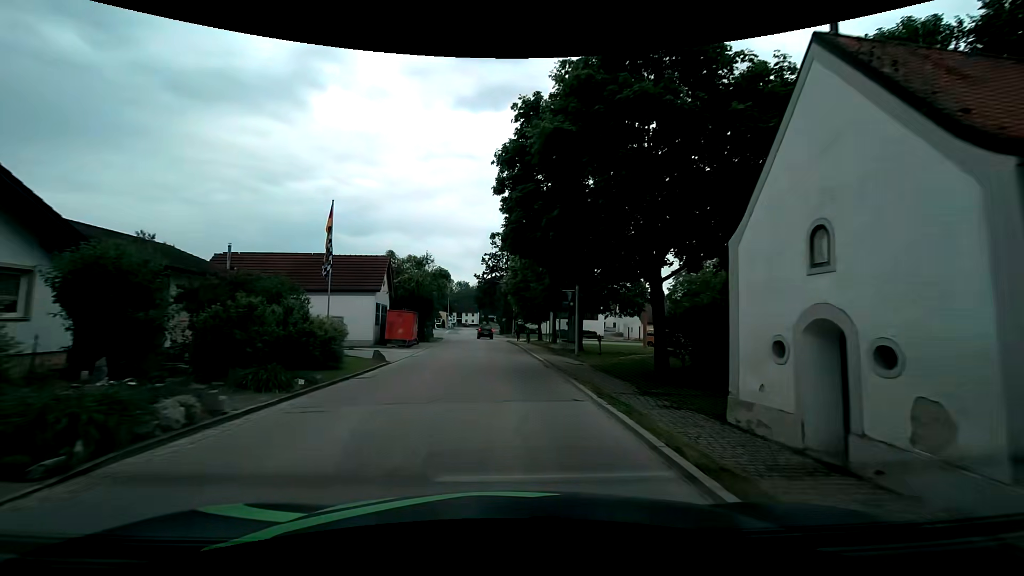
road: tertiary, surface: asphalt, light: Day
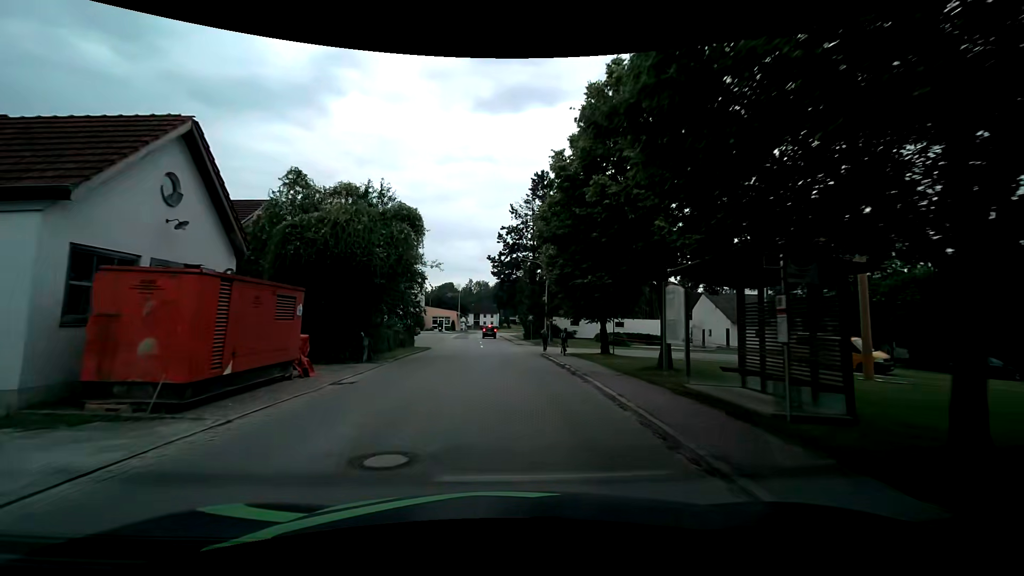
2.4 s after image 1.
(-0.5, +23.7) m; -3°
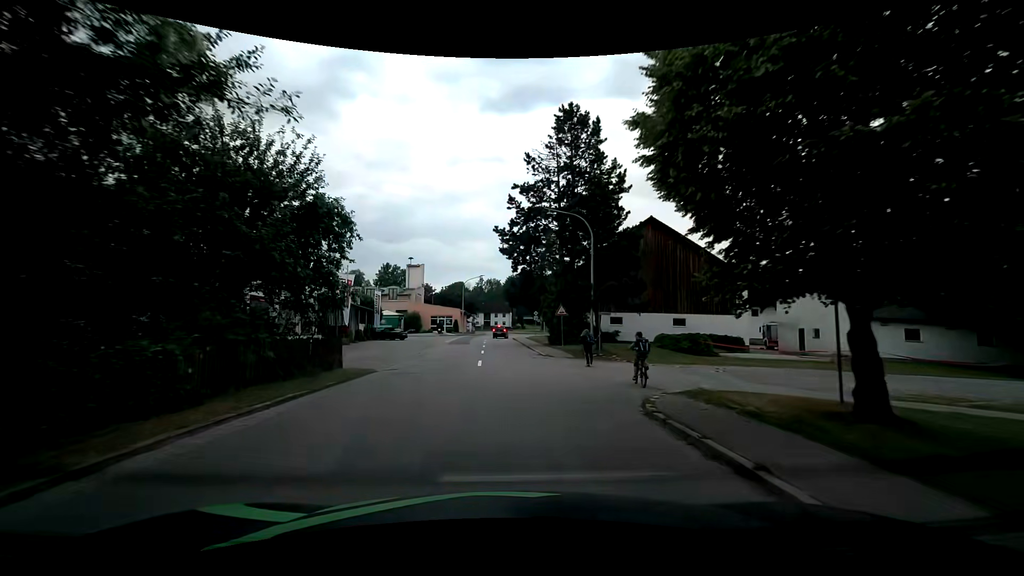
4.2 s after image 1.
(-0.2, +17.7) m; -1°
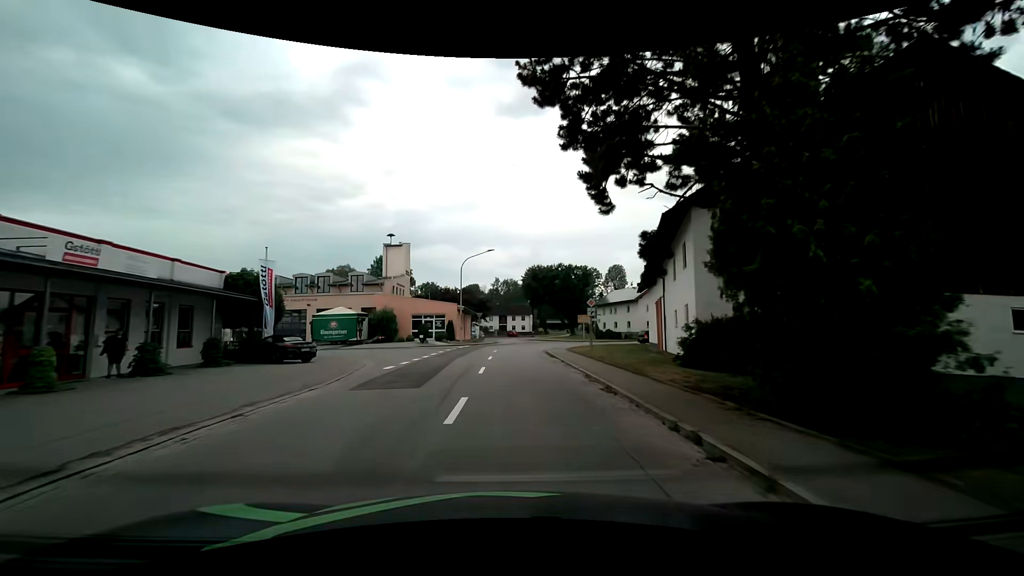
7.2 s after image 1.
(-0.8, +29.5) m; -3°
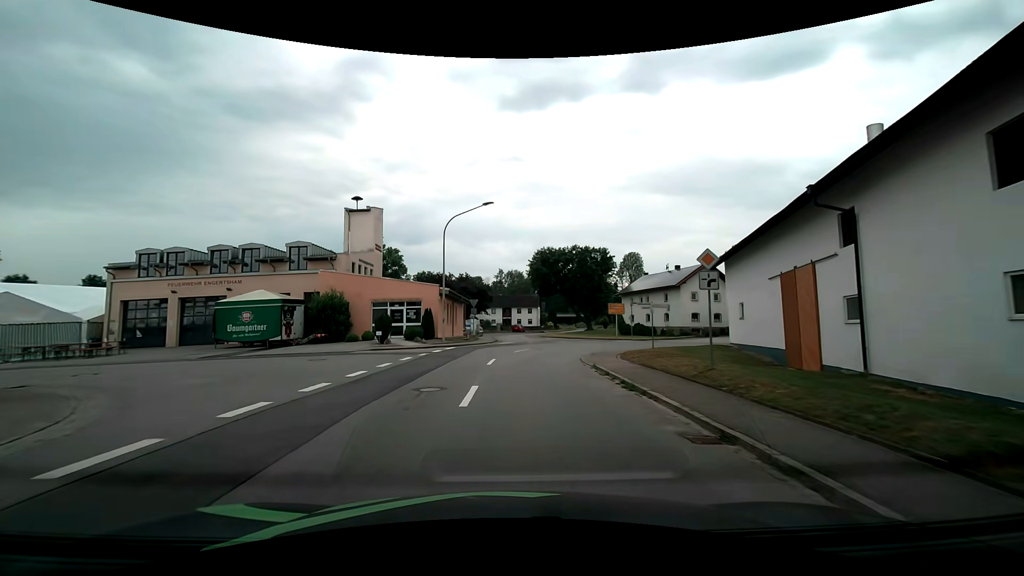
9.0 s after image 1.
(-0.2, +16.9) m; -1°
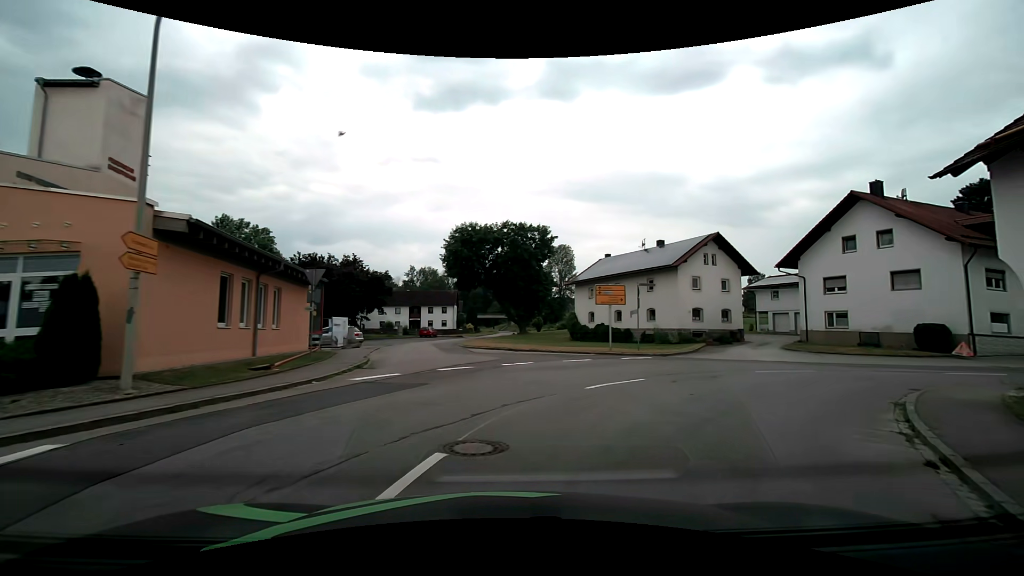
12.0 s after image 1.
(+0.7, +23.4) m; +9°
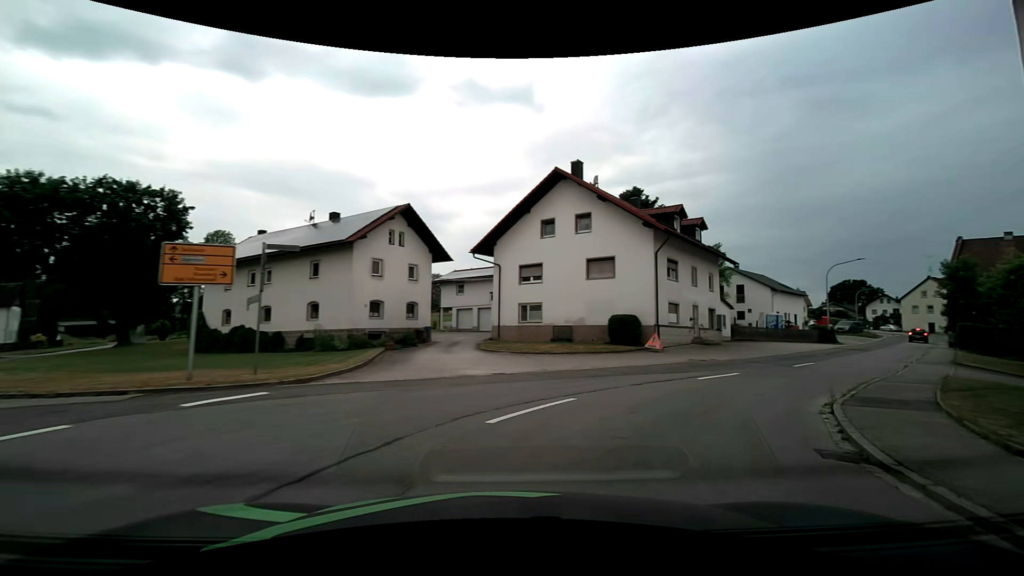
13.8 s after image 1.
(+3.3, +11.0) m; +34°
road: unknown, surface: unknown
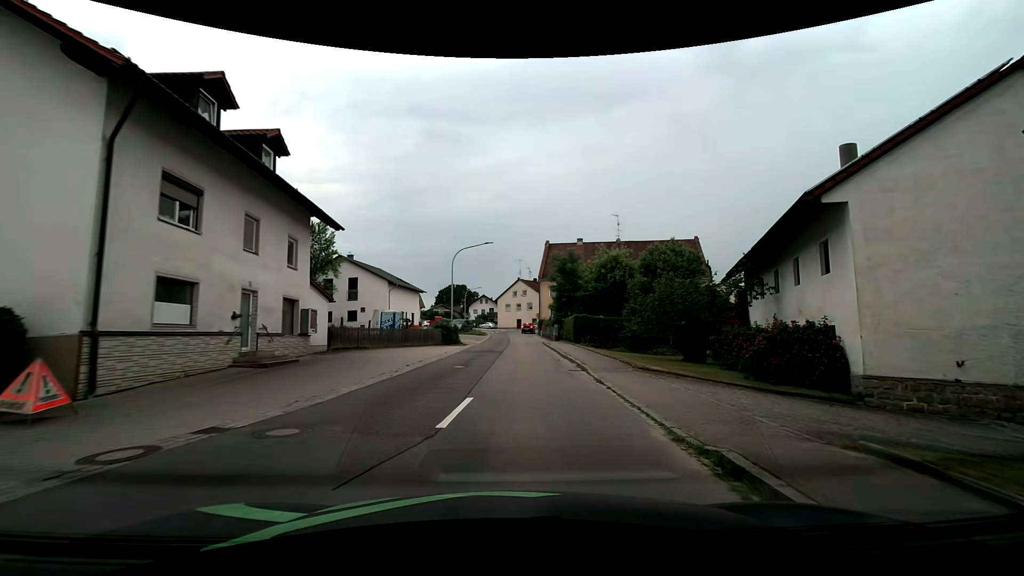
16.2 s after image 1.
(+6.9, +15.0) m; +43°
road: tertiary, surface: asphalt
(0, +10) (+1, +20) (+1, +30) (+1, +40) (+1, +50) (+1, +60) (+2, +70) (+3, +80) (+6, +89) (+12, +97) m
